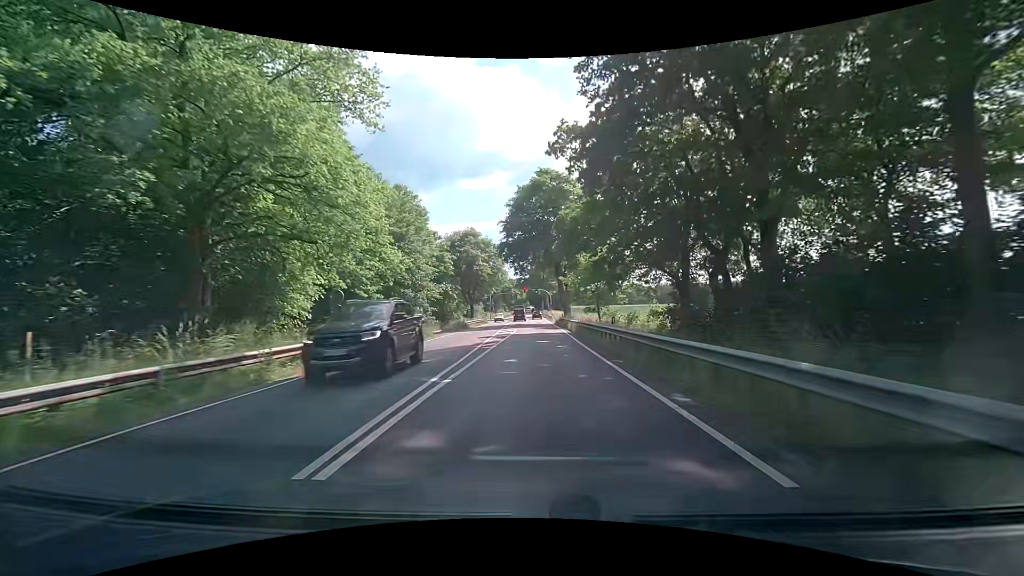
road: primary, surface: asphalt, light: Day
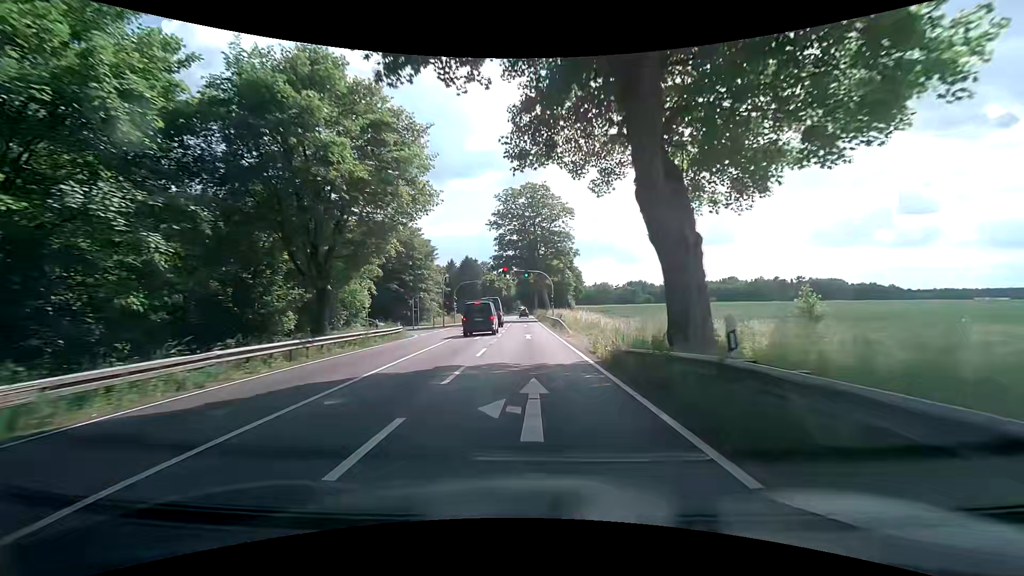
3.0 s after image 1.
(+0.2, +48.7) m; 0°
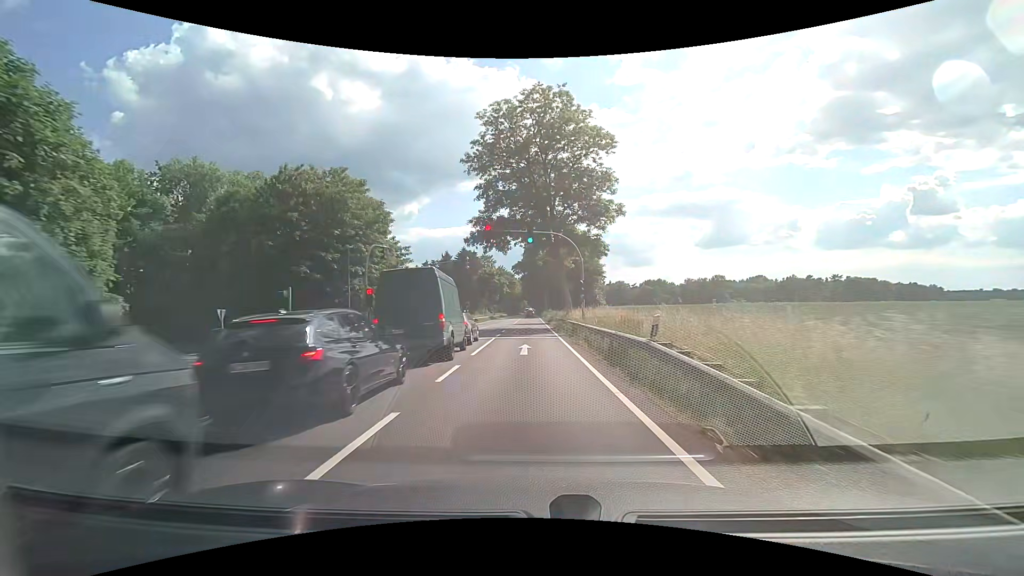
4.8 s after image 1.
(+0.1, +29.7) m; -1°
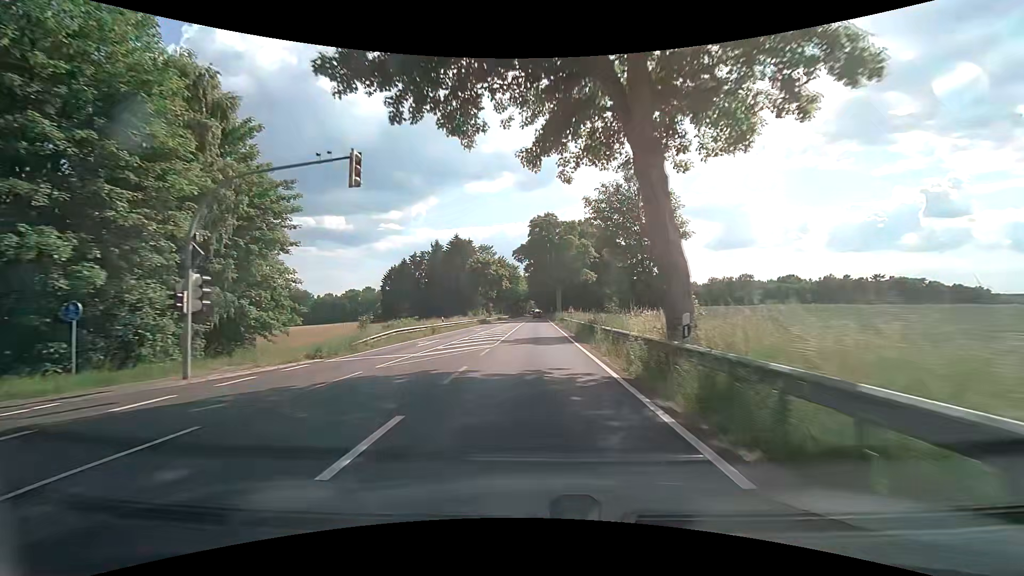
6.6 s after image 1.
(-0.3, +29.9) m; -1°
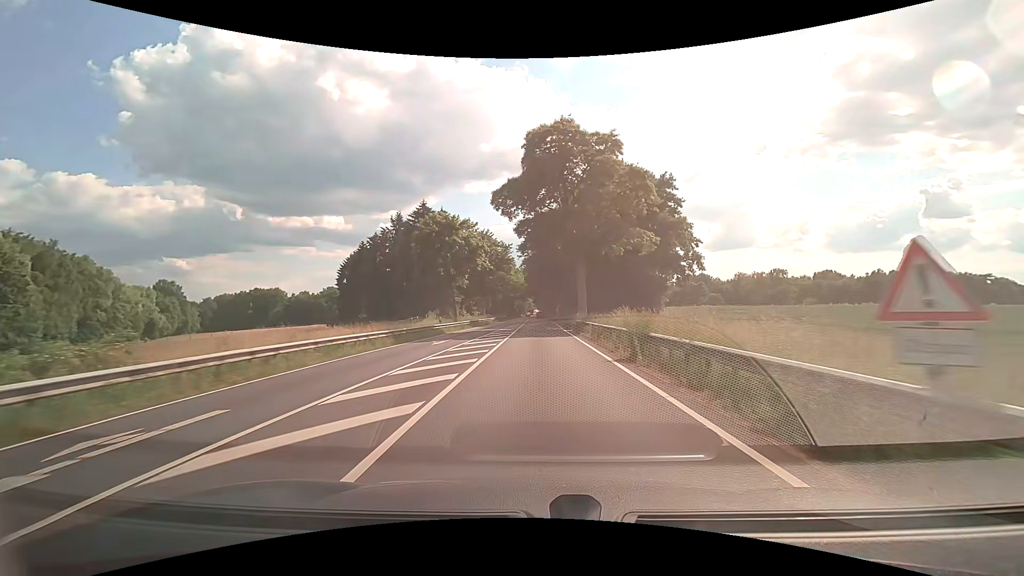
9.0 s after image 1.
(0.0, +40.2) m; 0°
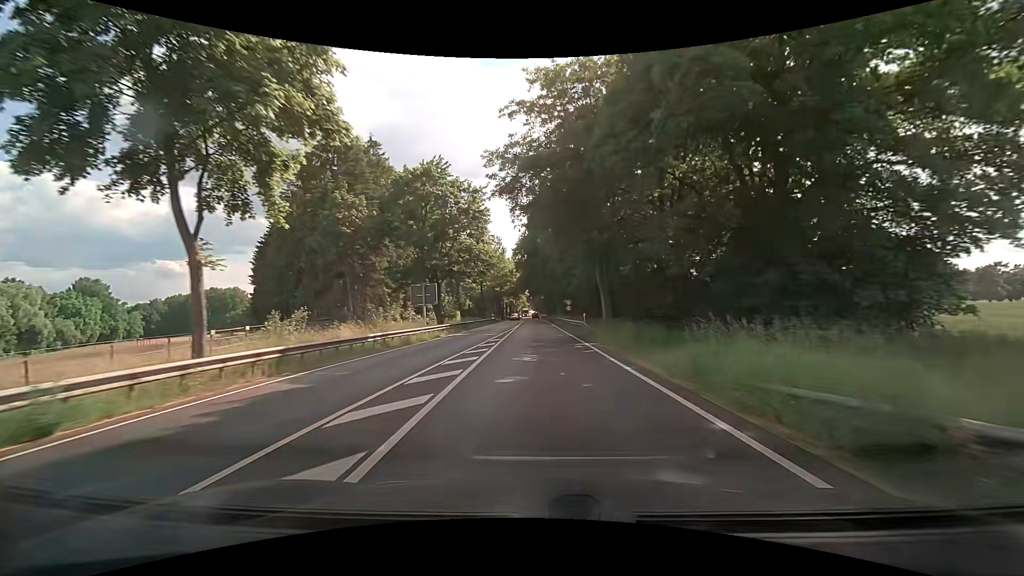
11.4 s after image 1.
(+0.1, +40.6) m; 0°
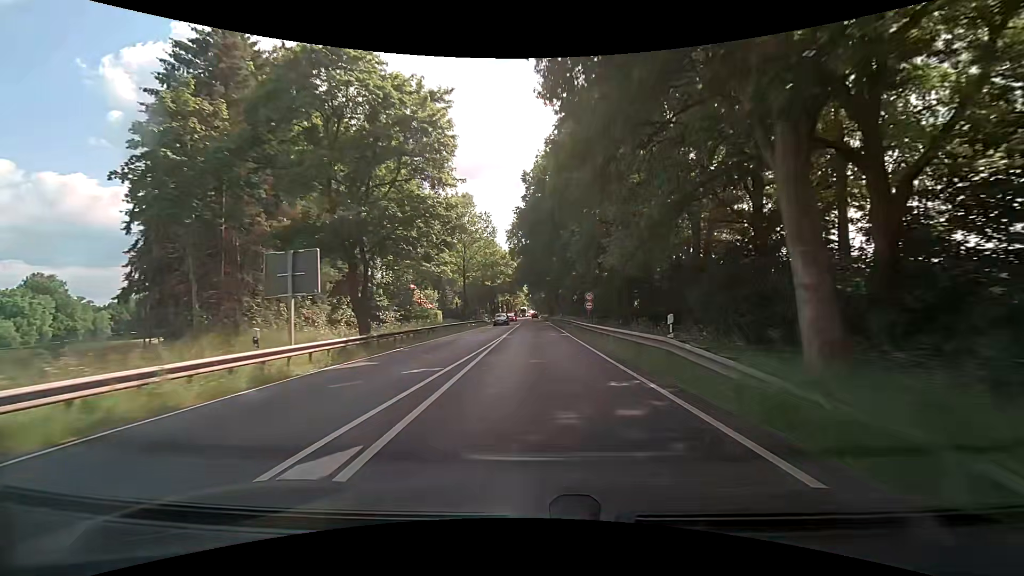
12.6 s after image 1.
(0.0, +20.5) m; 0°
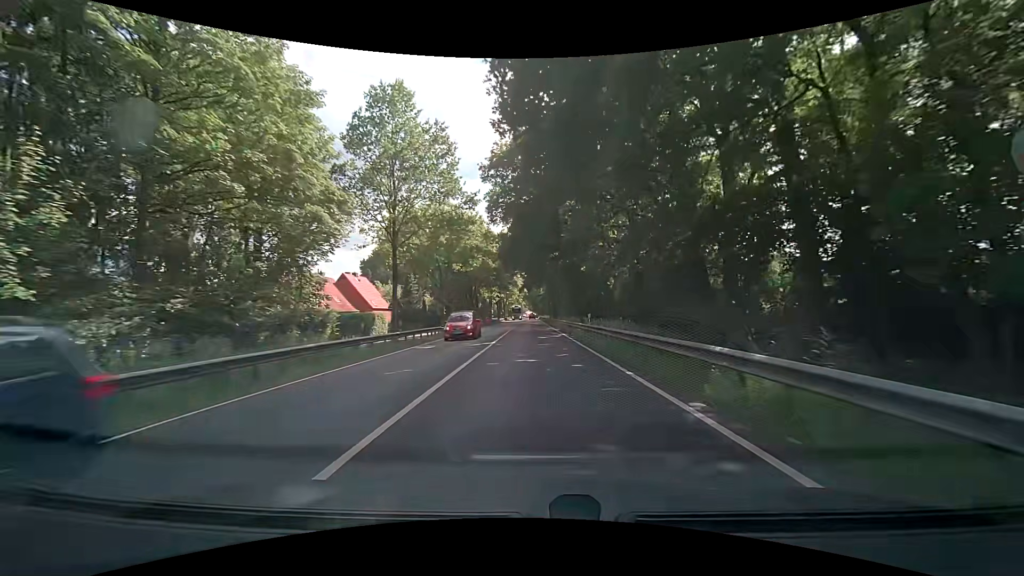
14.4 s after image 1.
(-0.1, +31.0) m; 0°
(0, +10) (0, +20) (0, +30) (0, +40) (0, +50) (0, +60) (-1, +70) (-1, +80) (-1, +90) (-1, +100) m
